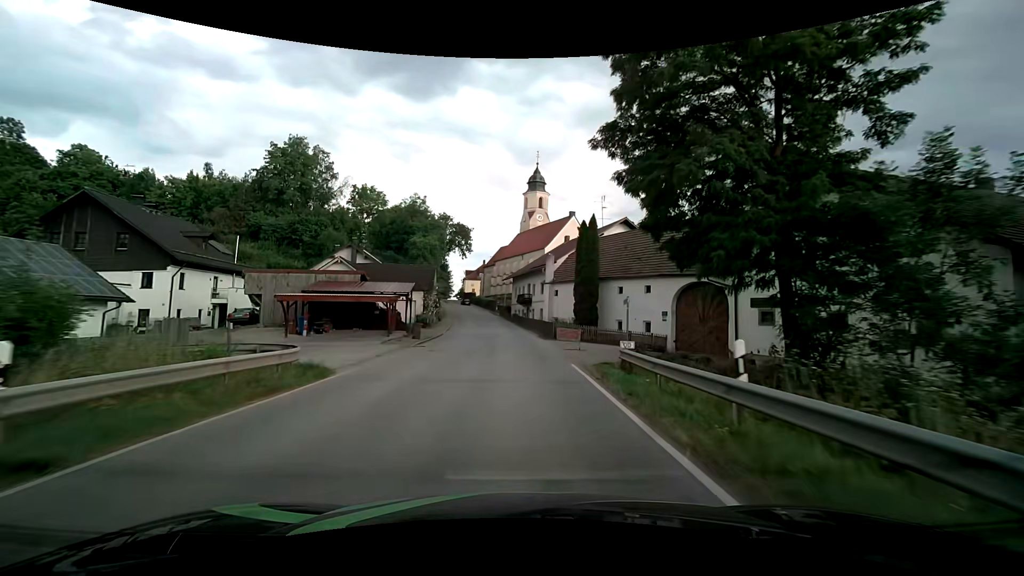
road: secondary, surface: asphalt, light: Day
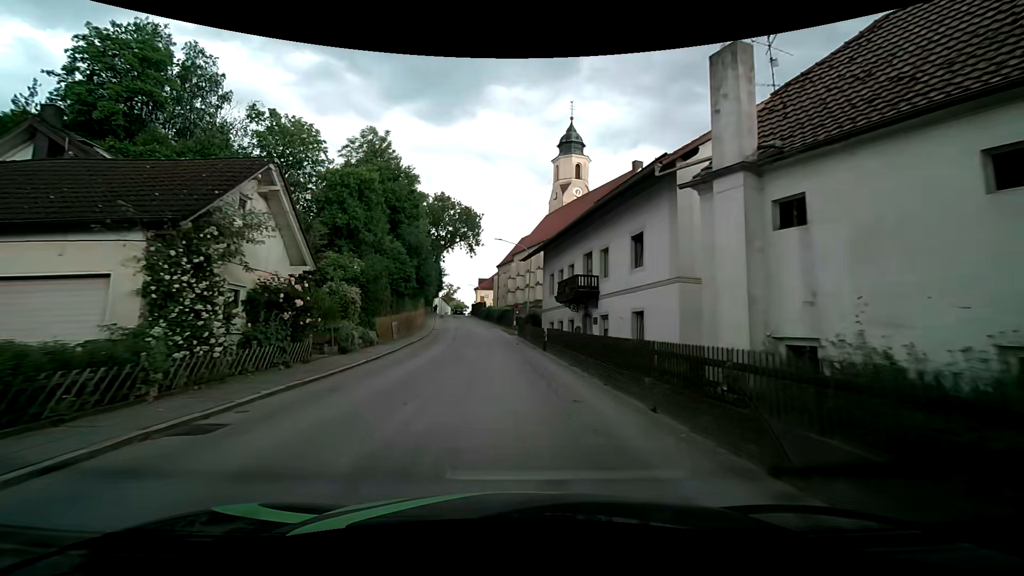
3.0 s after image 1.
(-0.9, +36.7) m; -3°
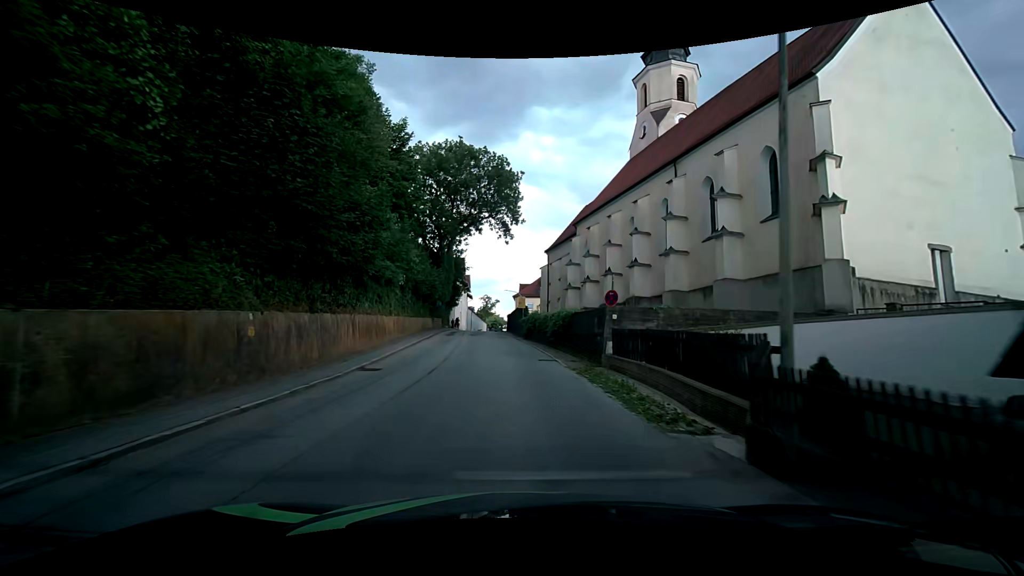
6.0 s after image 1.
(-1.8, +32.7) m; -6°
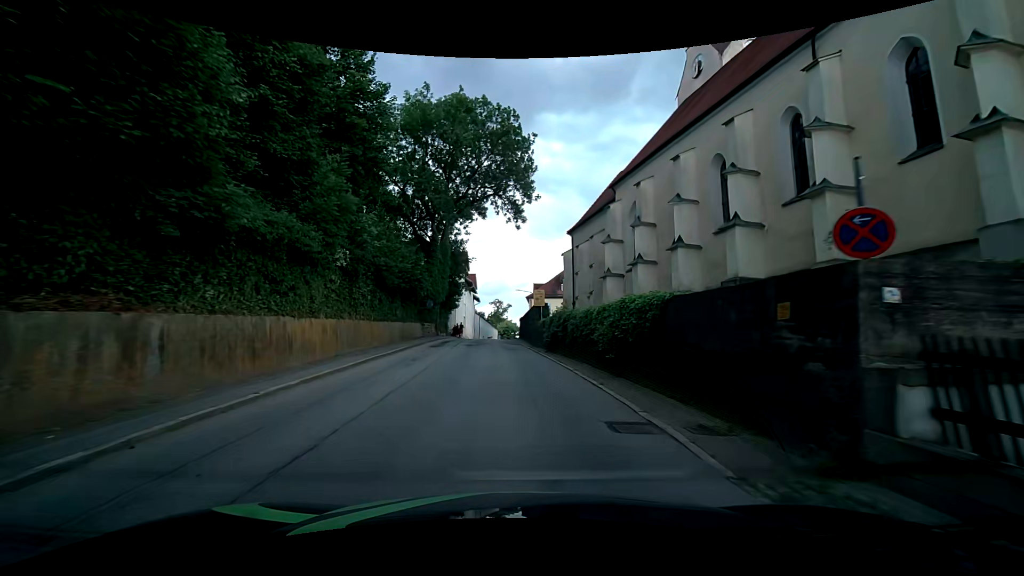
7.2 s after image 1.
(-0.1, +12.7) m; -1°
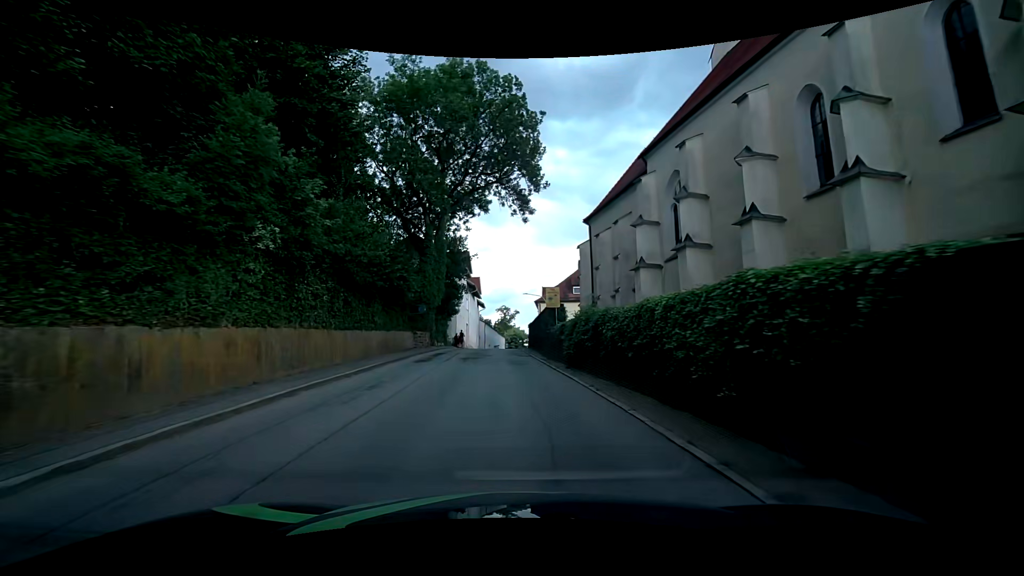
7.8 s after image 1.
(-0.1, +6.2) m; -1°
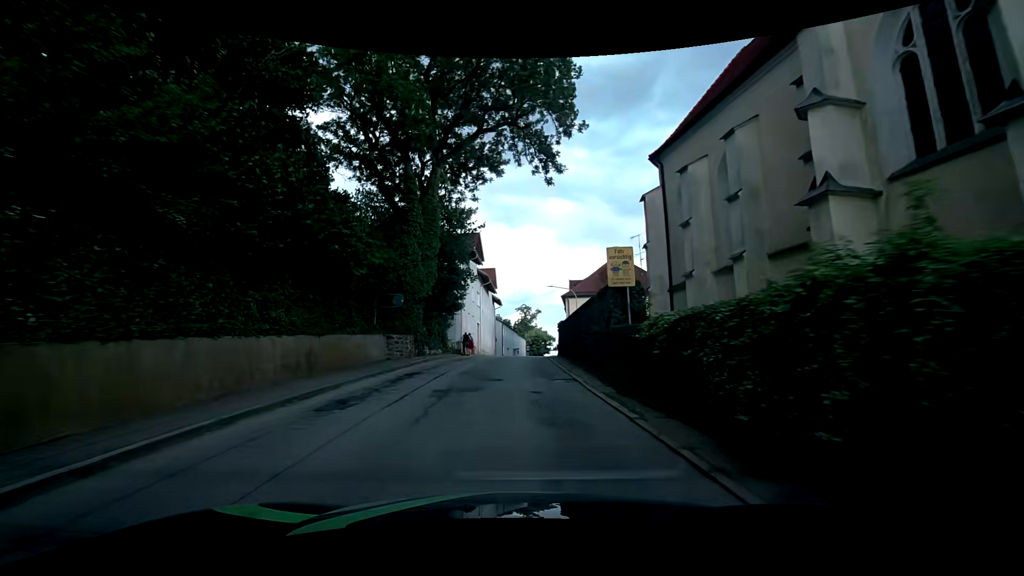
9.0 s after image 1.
(-0.4, +12.1) m; -2°
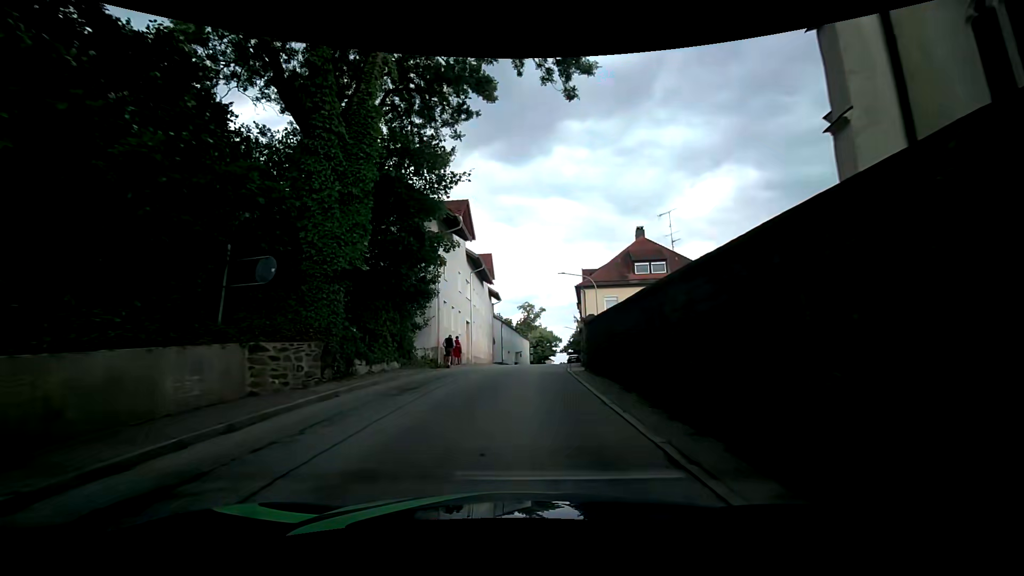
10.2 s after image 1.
(-0.1, +11.8) m; -1°
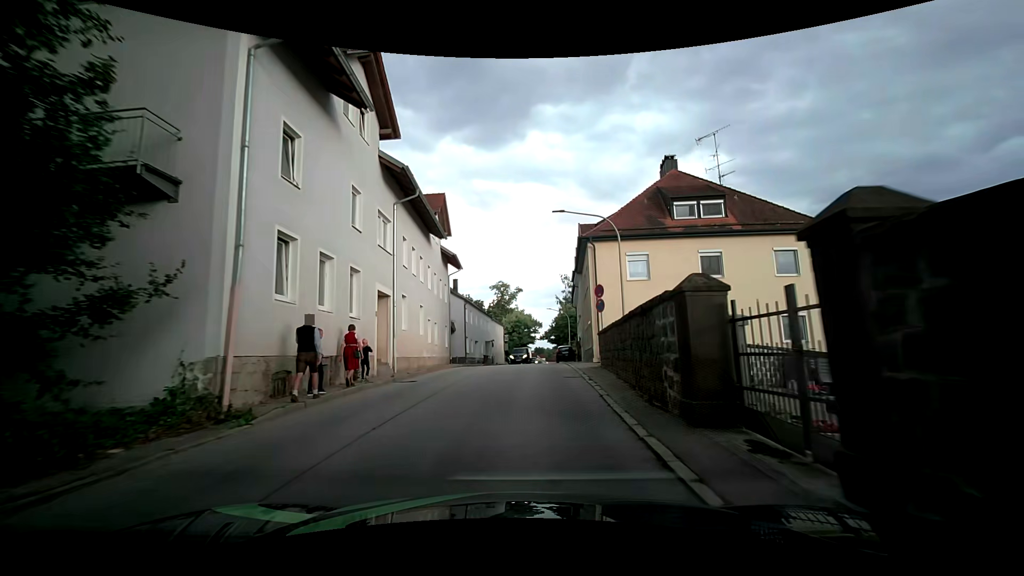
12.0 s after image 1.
(+0.4, +17.2) m; +4°
(0, +10) (0, +20) (+1, +30) (+1, +40) (+1, +50) (+2, +60) (+3, +70) (+3, +80) (+4, +90) (+5, +100) m
